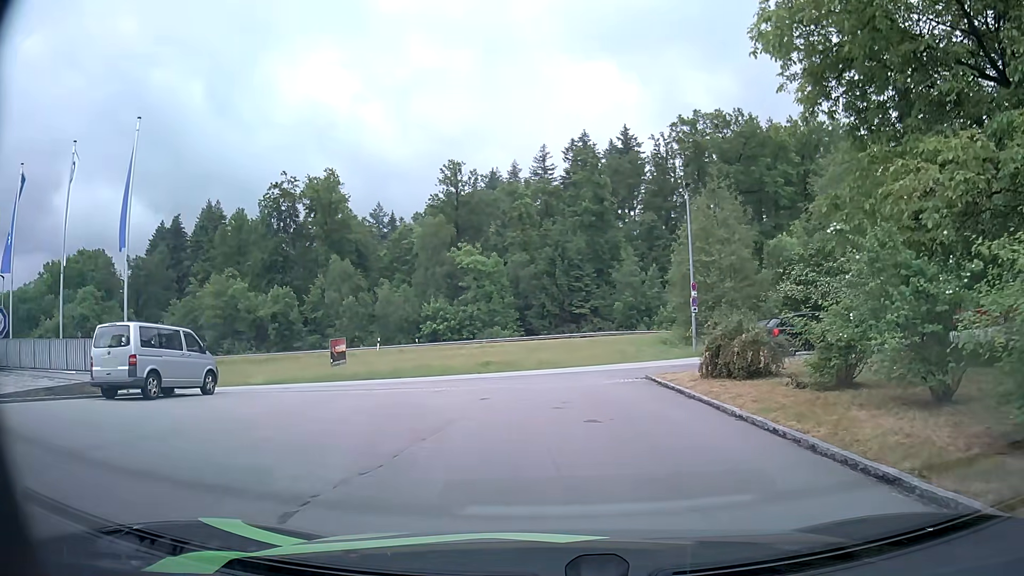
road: residential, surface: asphalt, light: Day
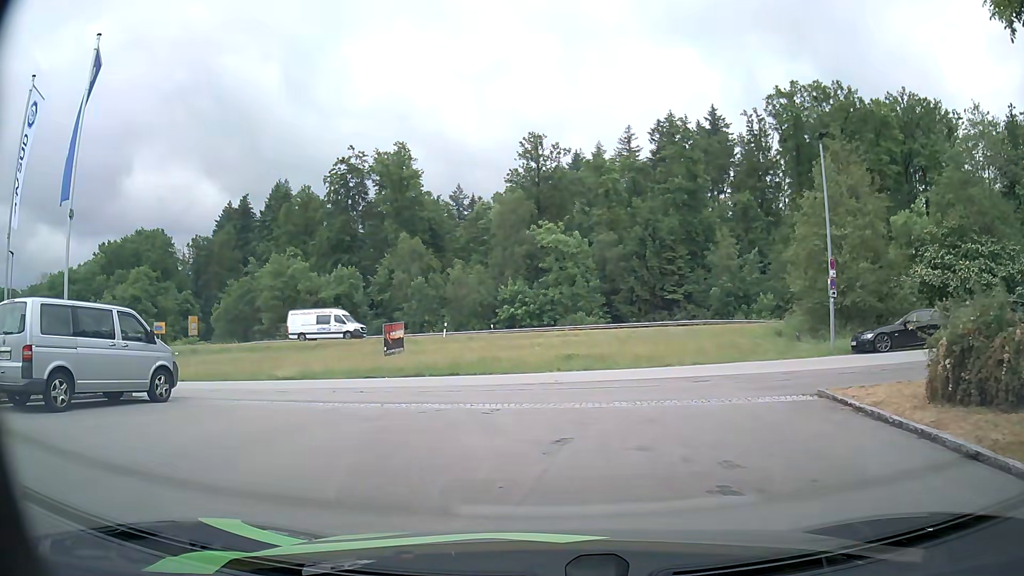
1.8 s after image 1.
(-0.3, +6.8) m; -8°
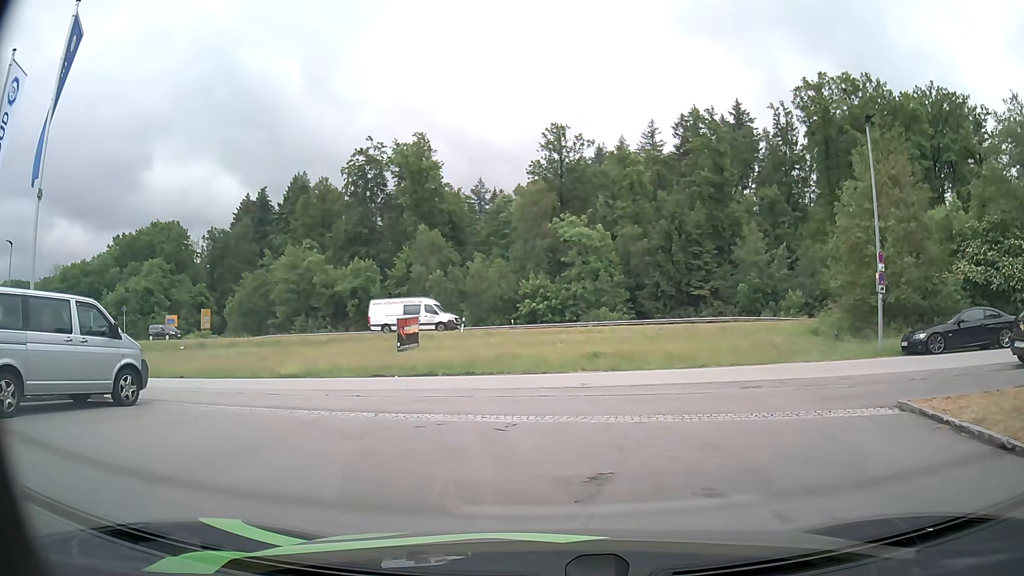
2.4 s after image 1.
(0.0, +2.1) m; -1°
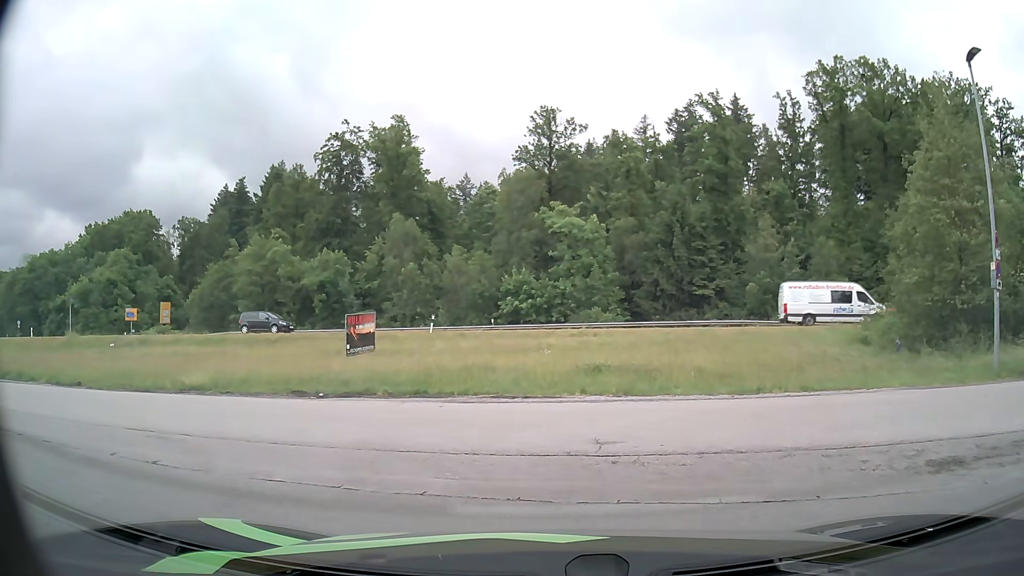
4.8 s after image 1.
(0.0, +6.9) m; +1°
